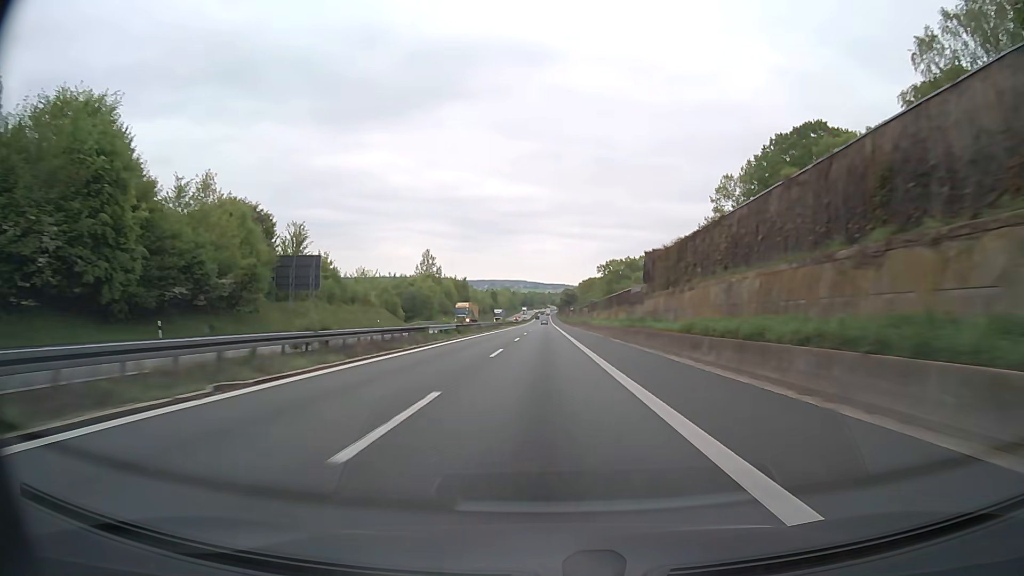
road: motorway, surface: asphalt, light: Day
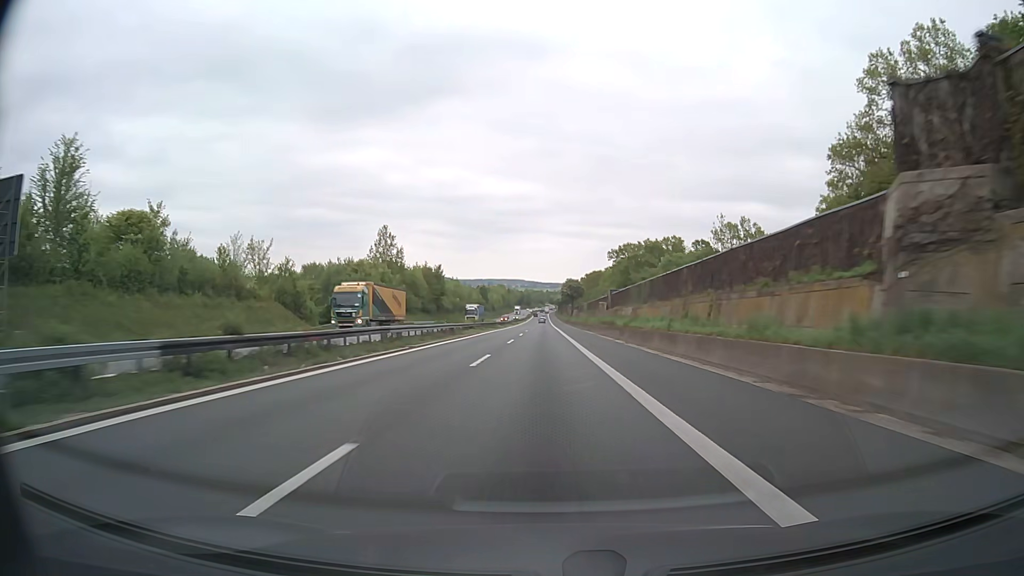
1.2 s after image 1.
(+0.1, +41.3) m; 0°
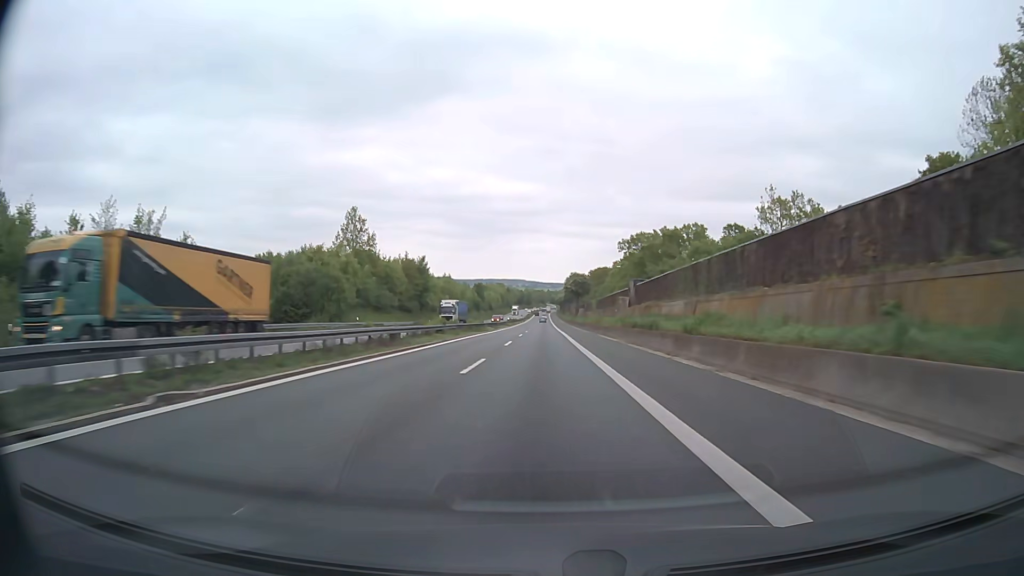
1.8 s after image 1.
(0.0, +20.6) m; 0°
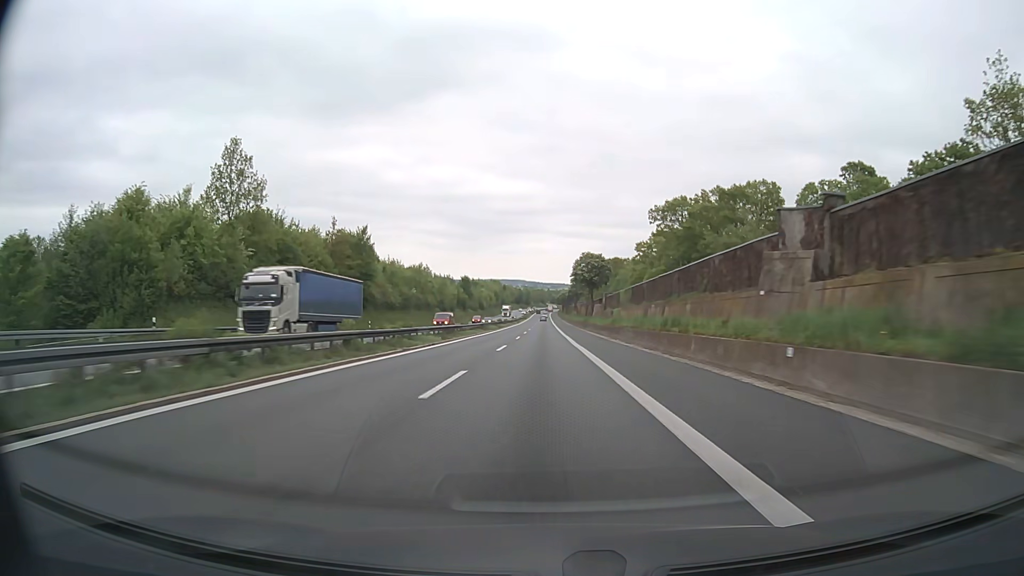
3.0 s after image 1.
(0.0, +41.3) m; 0°
(0, +10) (0, +20) (0, +30) (0, +40) (0, +50) (0, +60) (0, +70) (0, +80) (0, +90) (0, +100) m
